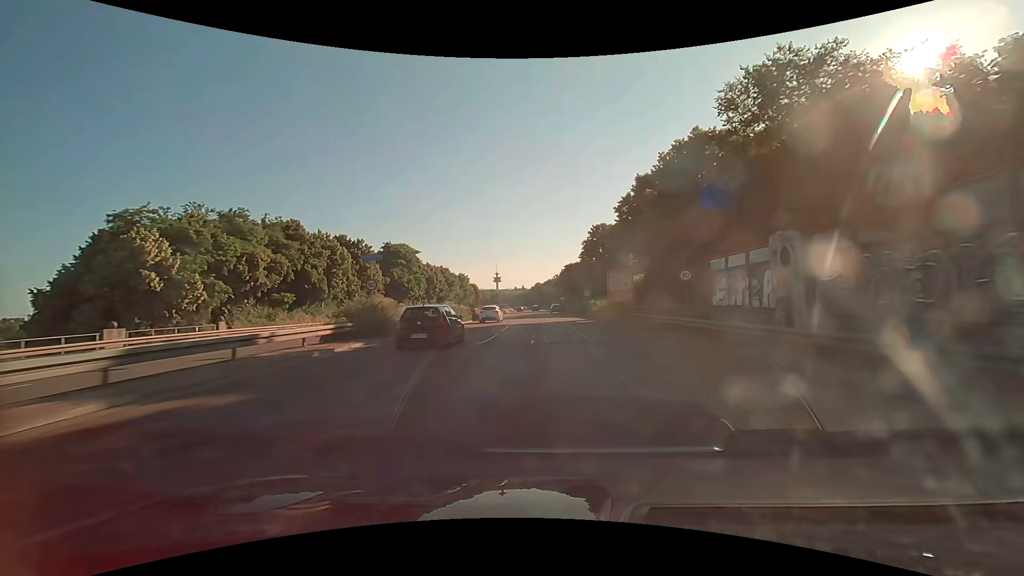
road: trunk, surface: asphalt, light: Day
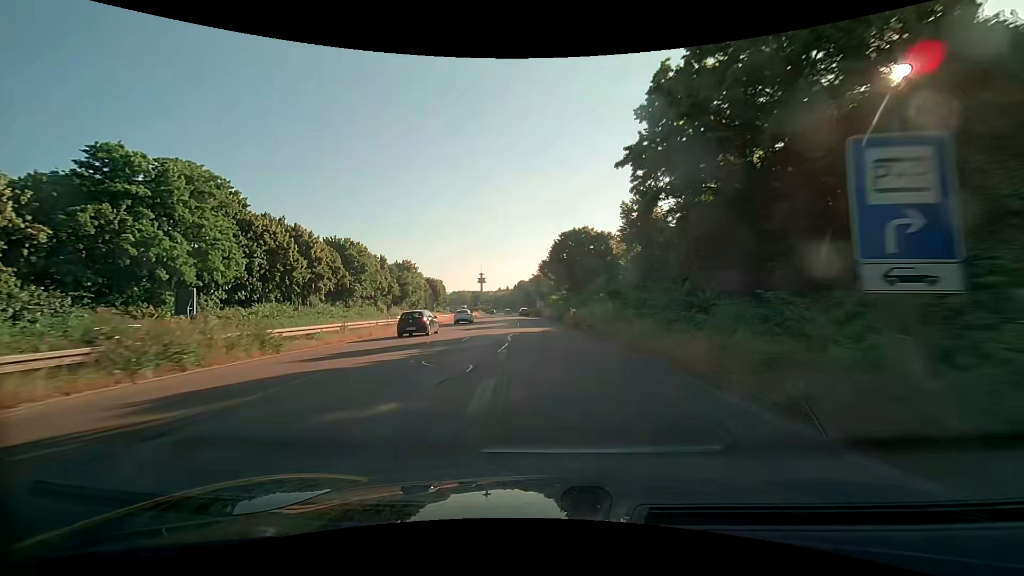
(+1.4, +61.9) m; +2°
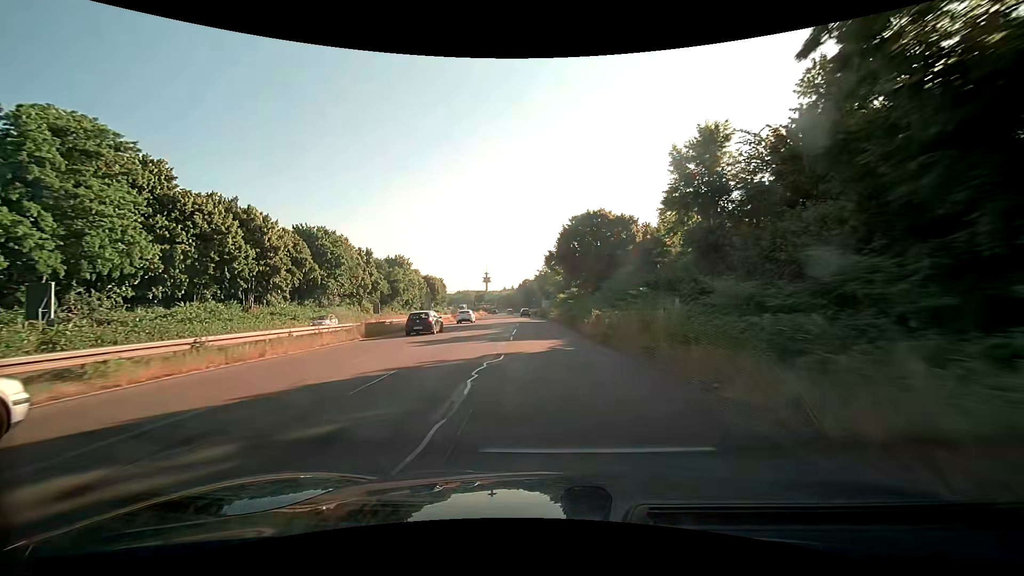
(-0.1, +12.3) m; -1°
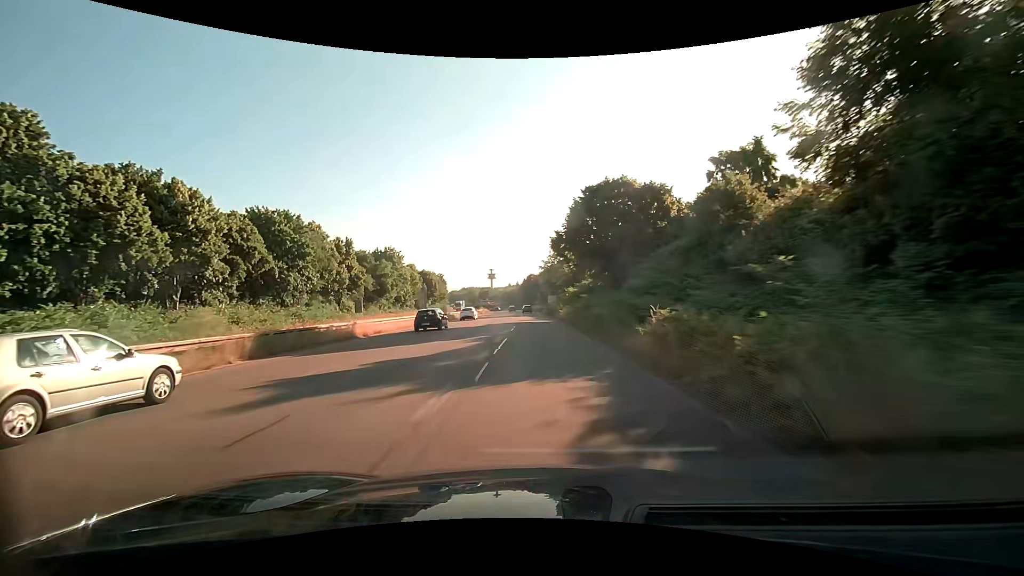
(-0.1, +12.2) m; -1°
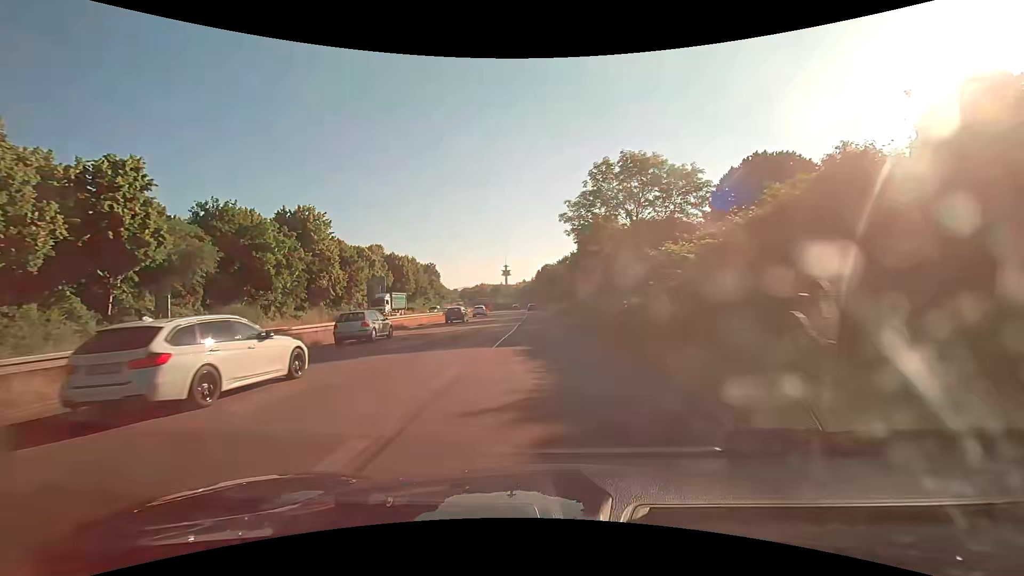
(-0.9, +46.5) m; -2°
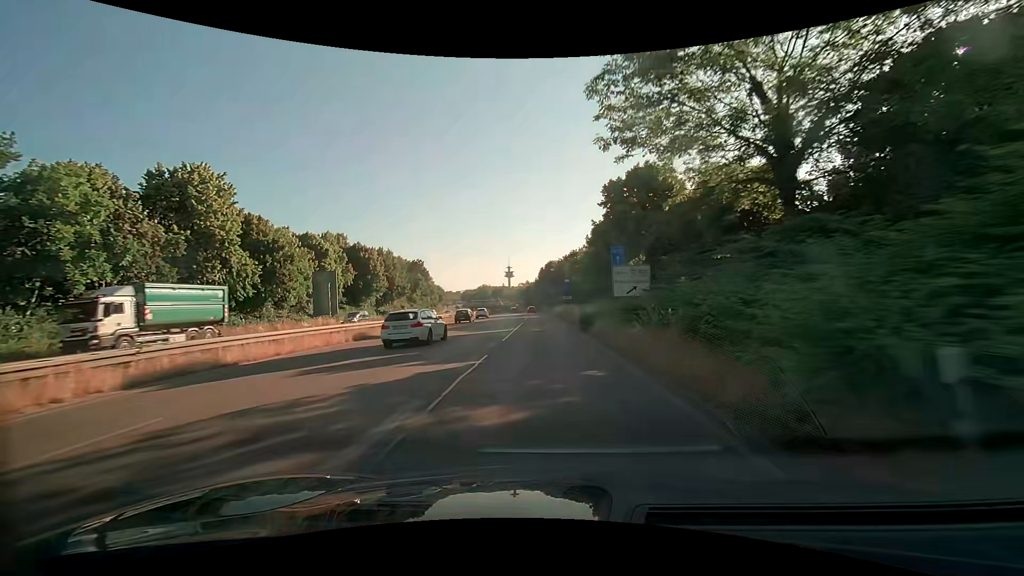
(-0.1, +22.2) m; 0°
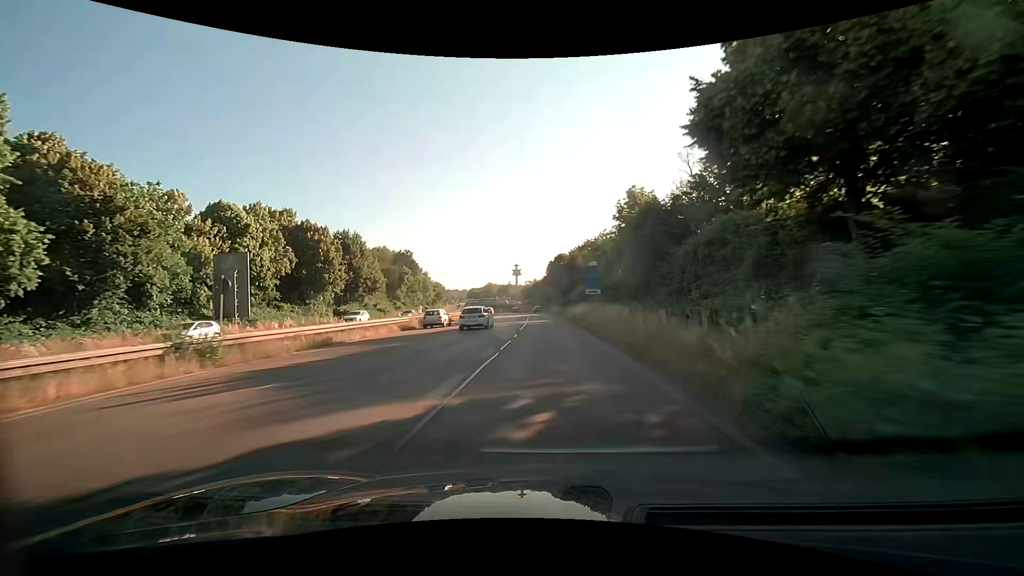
(-0.2, +21.7) m; -1°
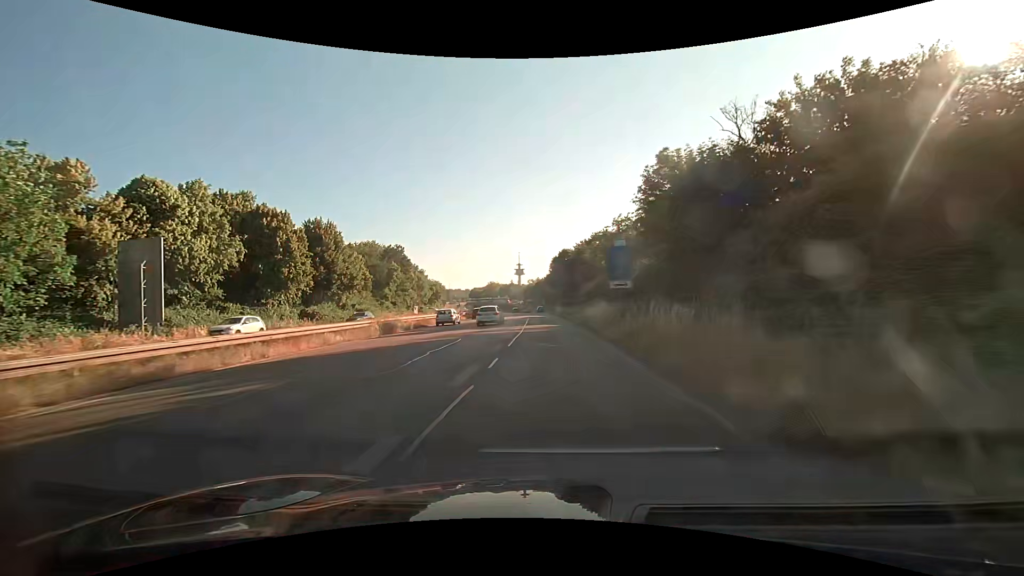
(0.0, +10.7) m; 0°
(0, +10) (0, +20) (0, +30) (0, +40) (-1, +50) (-1, +60) (-1, +70) (-1, +80) (-1, +90) (-1, +100) m
